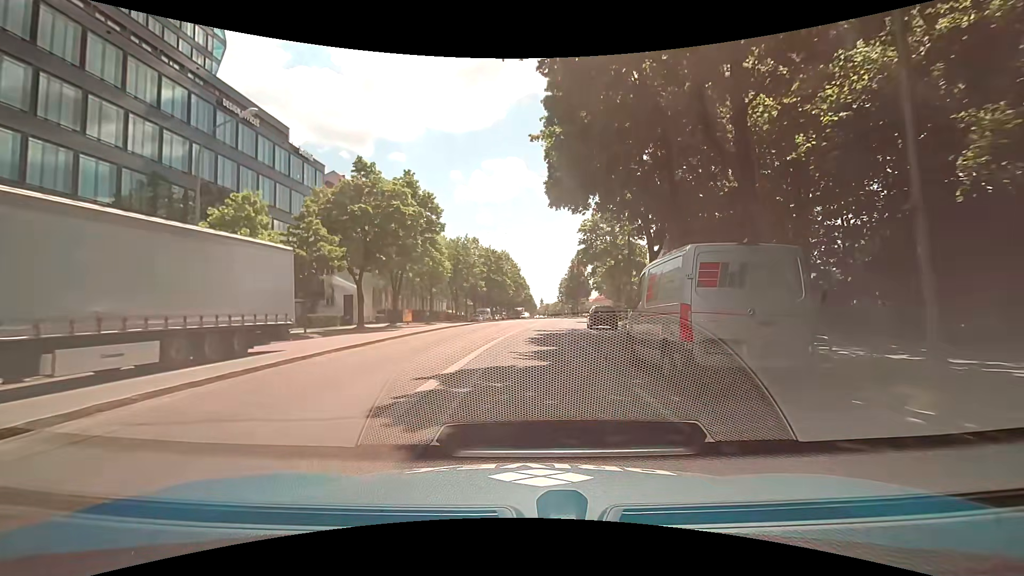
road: secondary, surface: asphalt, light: Day
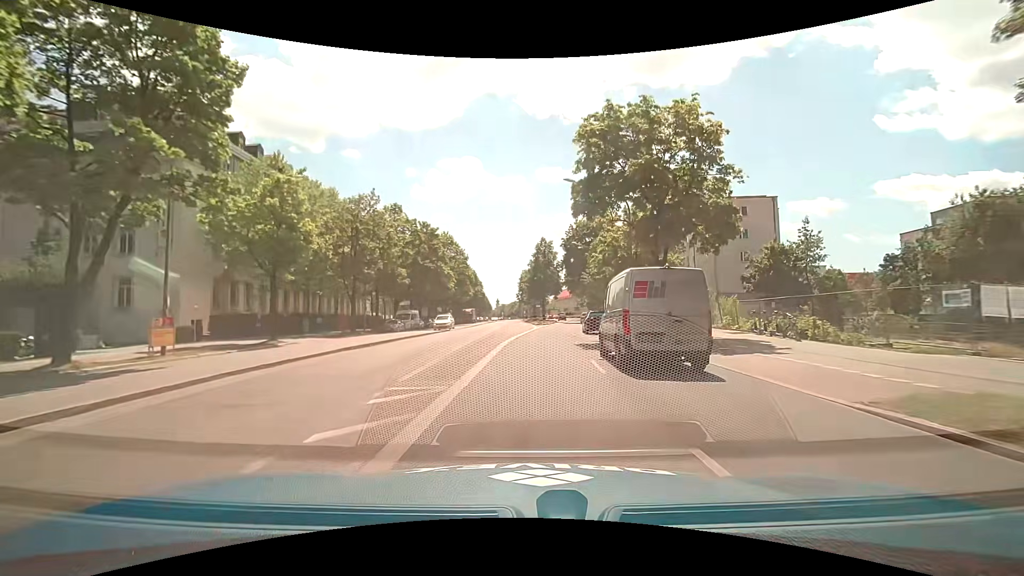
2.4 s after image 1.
(+1.1, +30.6) m; +4°
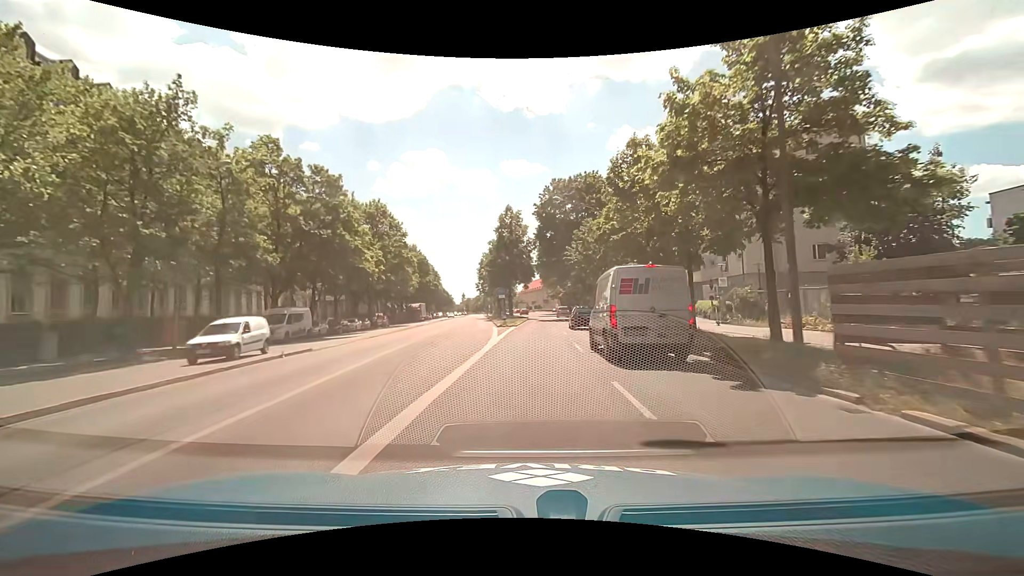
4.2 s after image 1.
(+1.2, +23.0) m; +5°
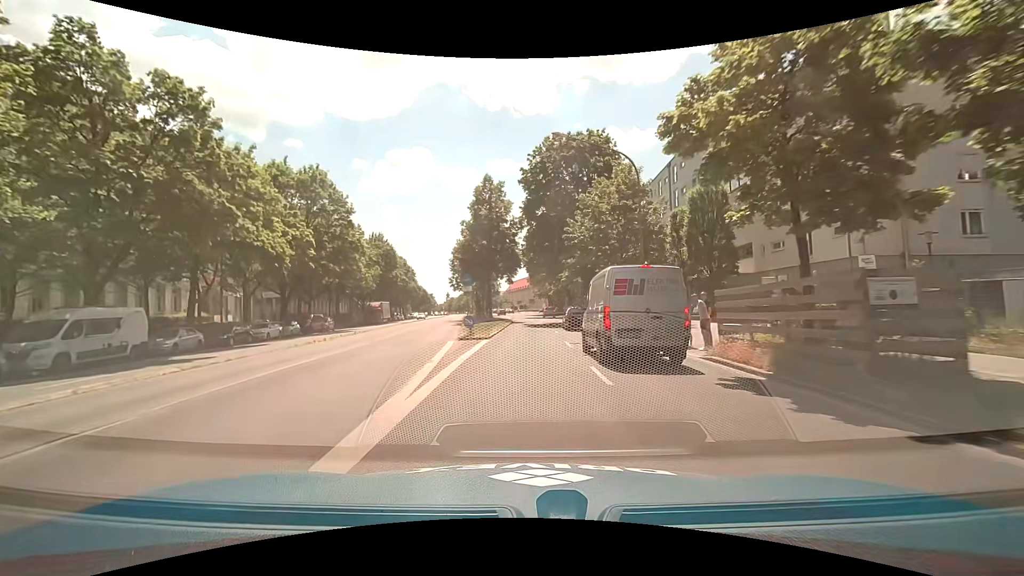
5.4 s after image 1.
(+0.3, +15.5) m; +2°
